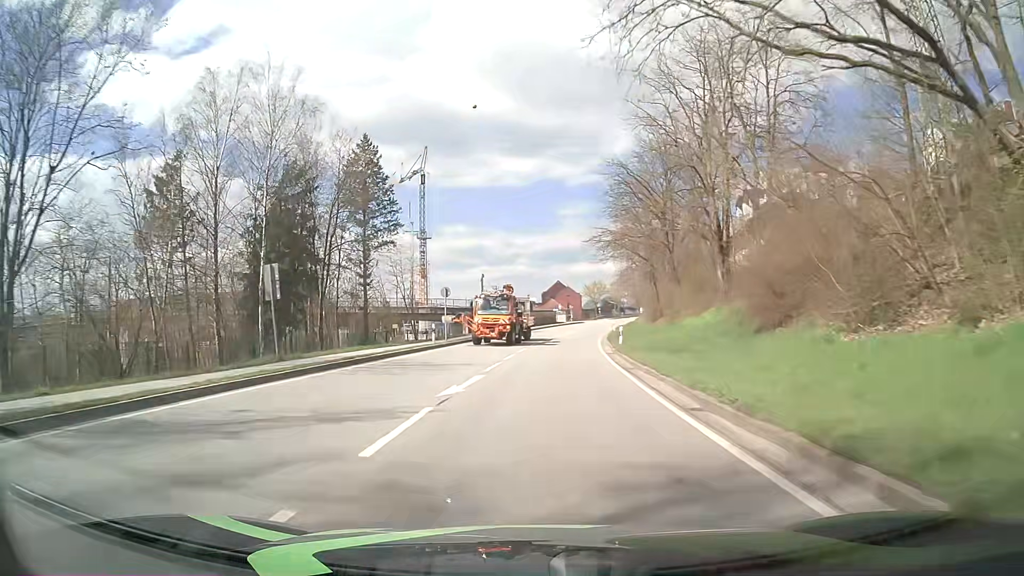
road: primary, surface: asphalt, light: Day
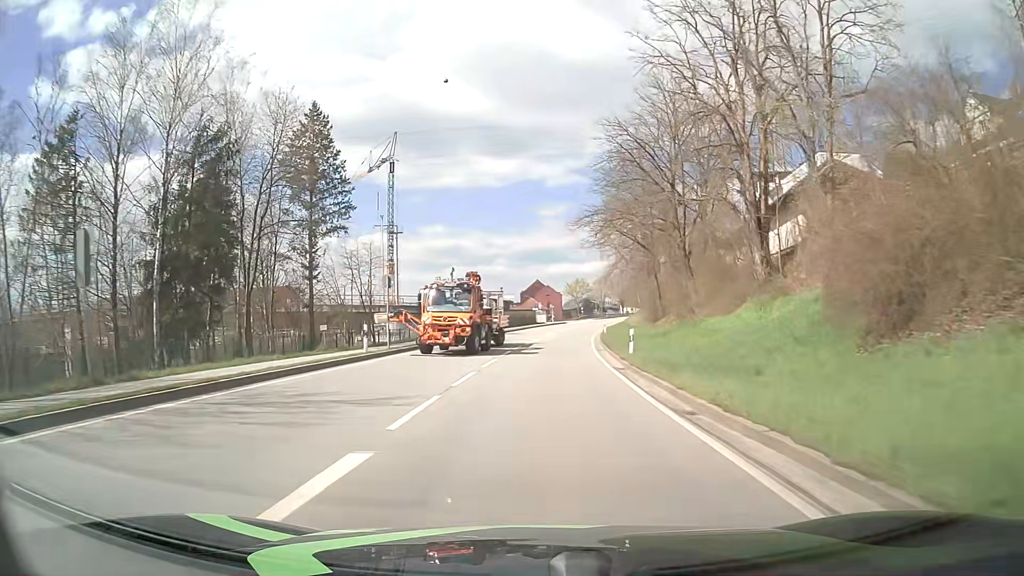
(+0.2, +10.3) m; +2°
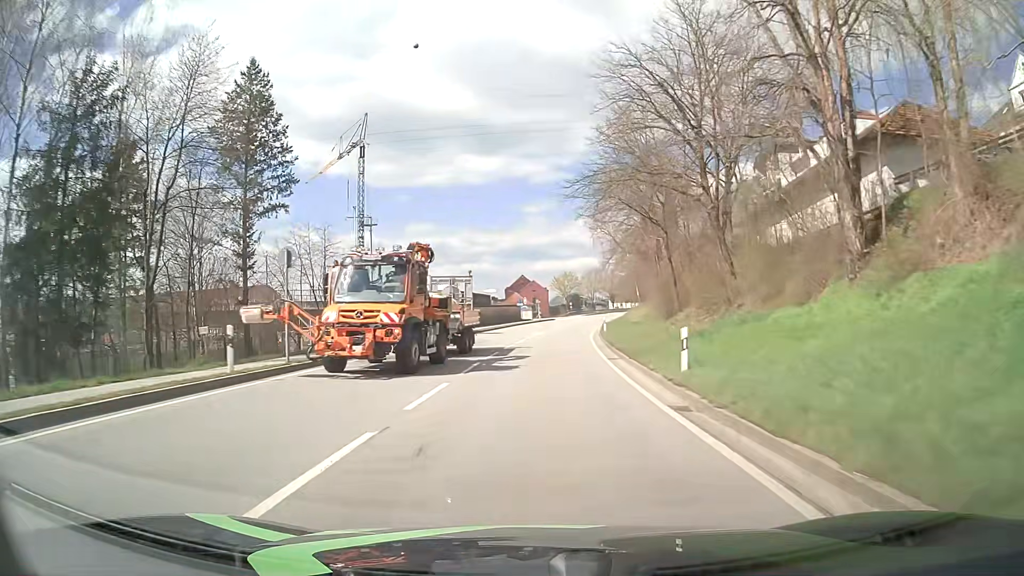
(+0.1, +10.4) m; +1°
